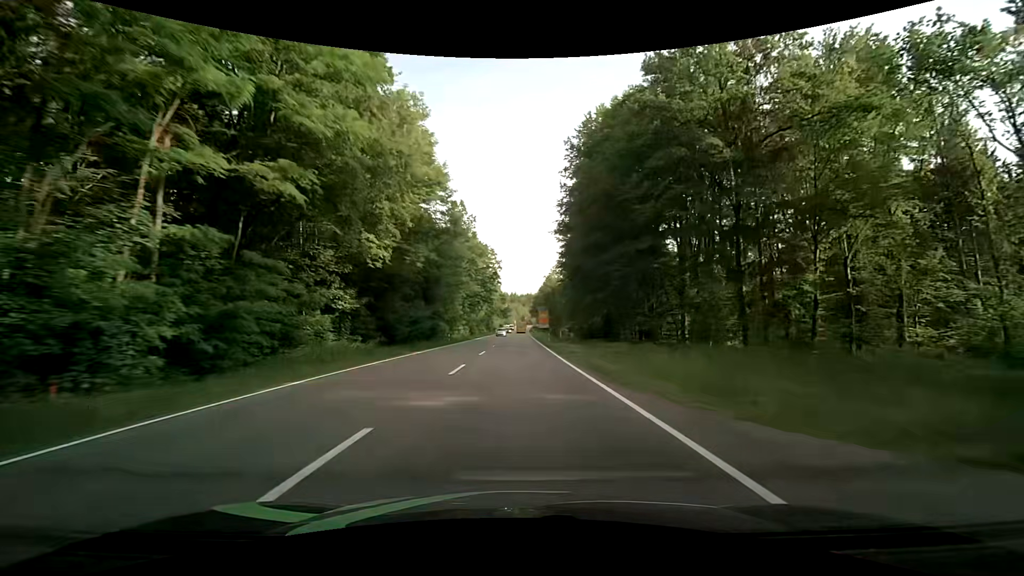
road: secondary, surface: asphalt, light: Day
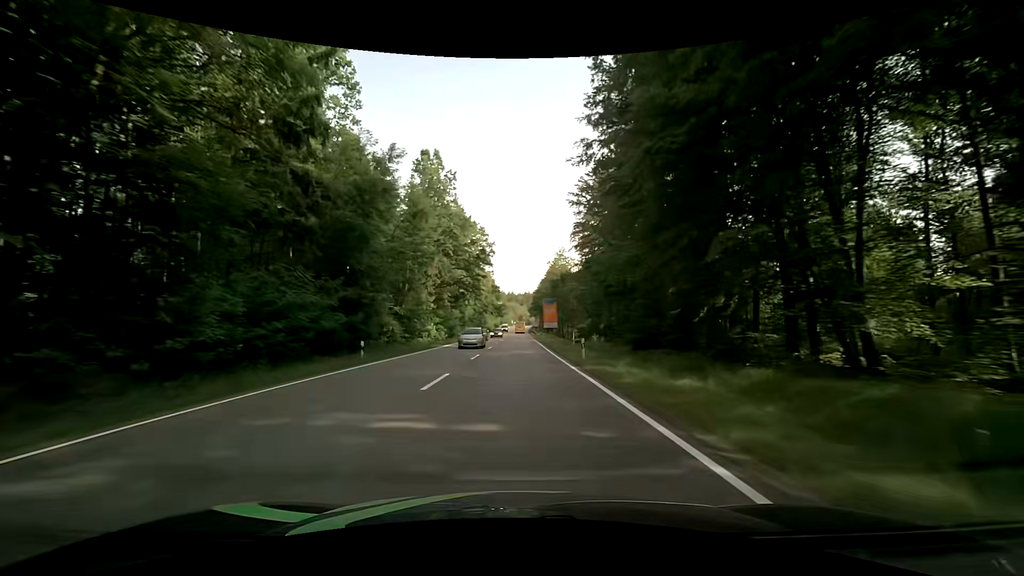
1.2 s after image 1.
(-0.1, +28.1) m; 0°
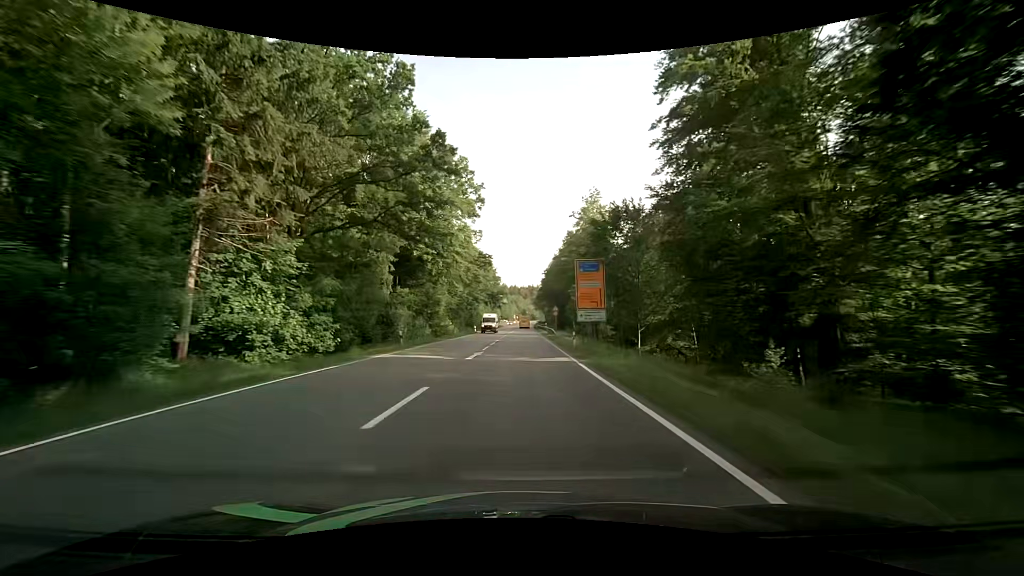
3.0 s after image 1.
(+0.2, +39.7) m; 0°
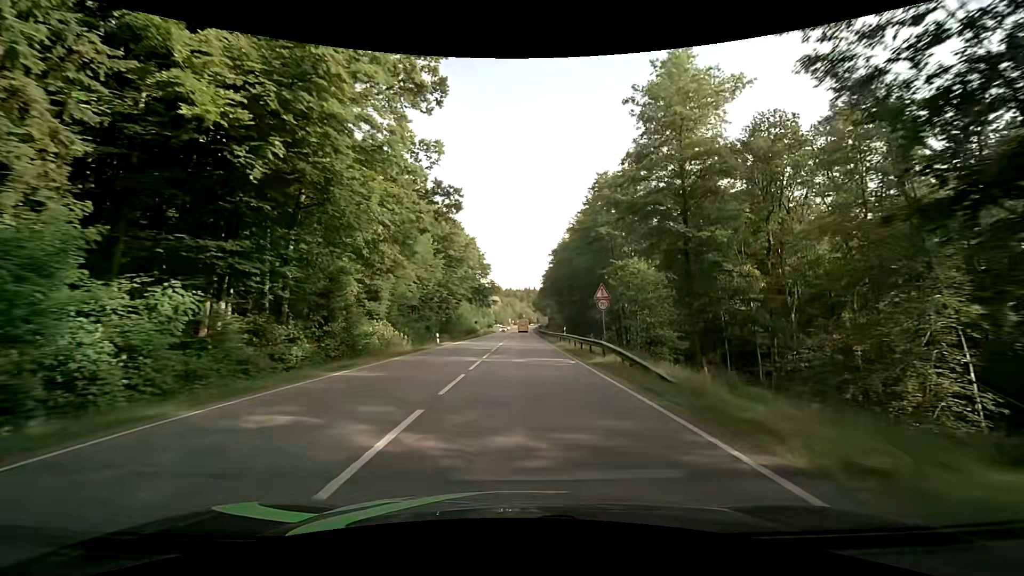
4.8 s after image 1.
(-0.2, +32.4) m; 0°
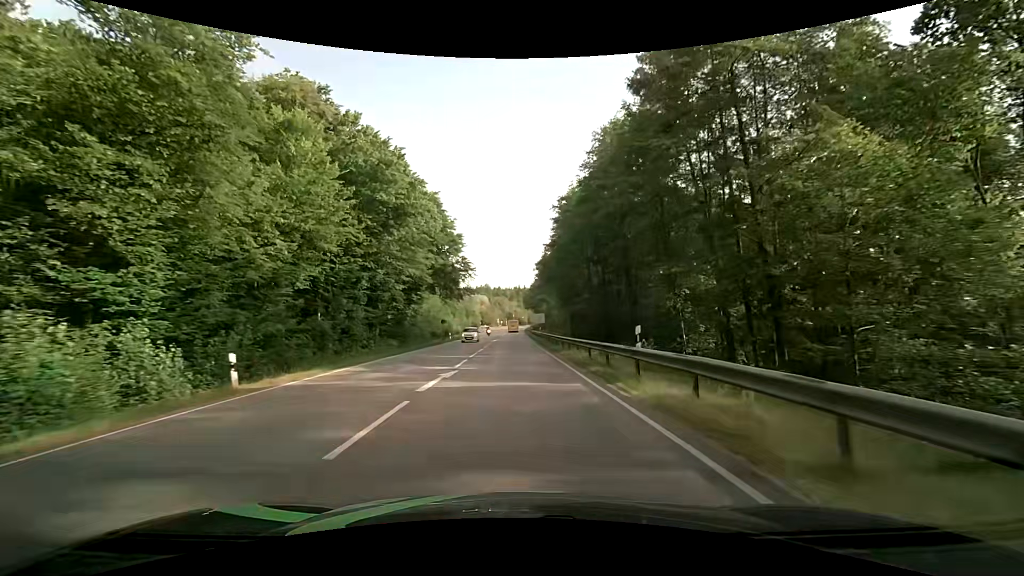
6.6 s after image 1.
(+0.5, +28.4) m; +1°
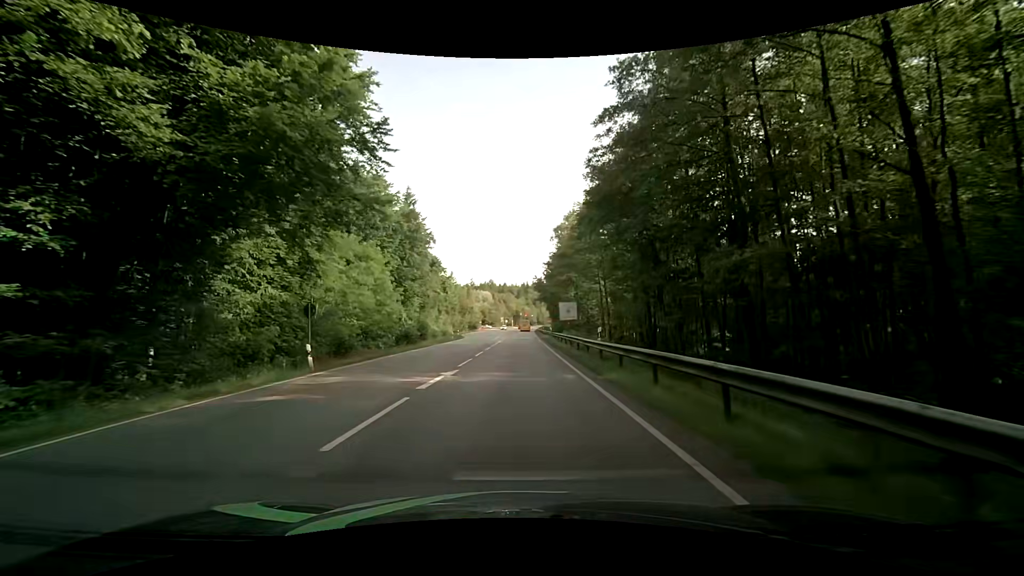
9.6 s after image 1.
(0.0, +41.3) m; 0°
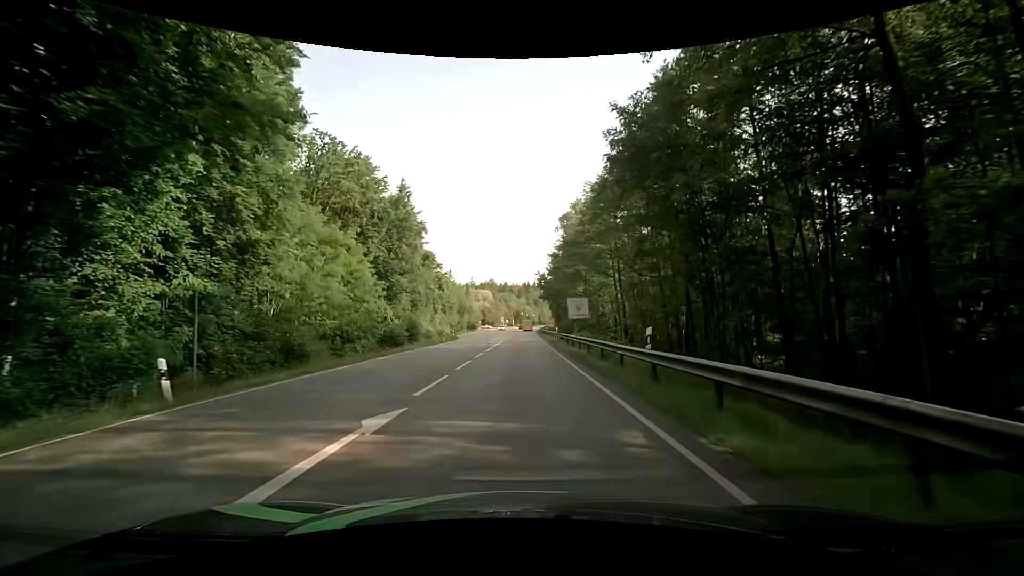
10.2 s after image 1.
(0.0, +7.5) m; +1°
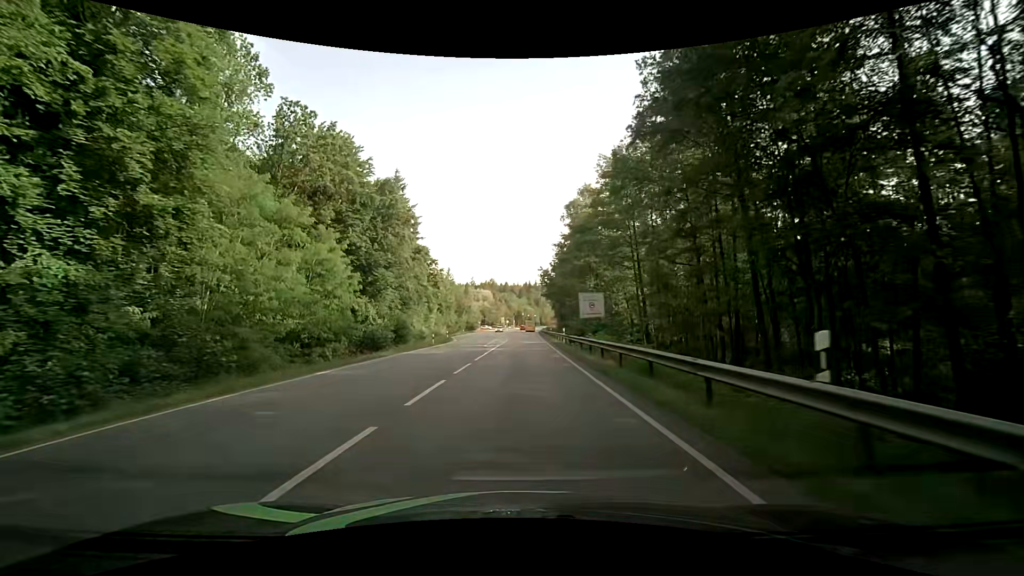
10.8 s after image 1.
(-0.1, +7.2) m; -1°
